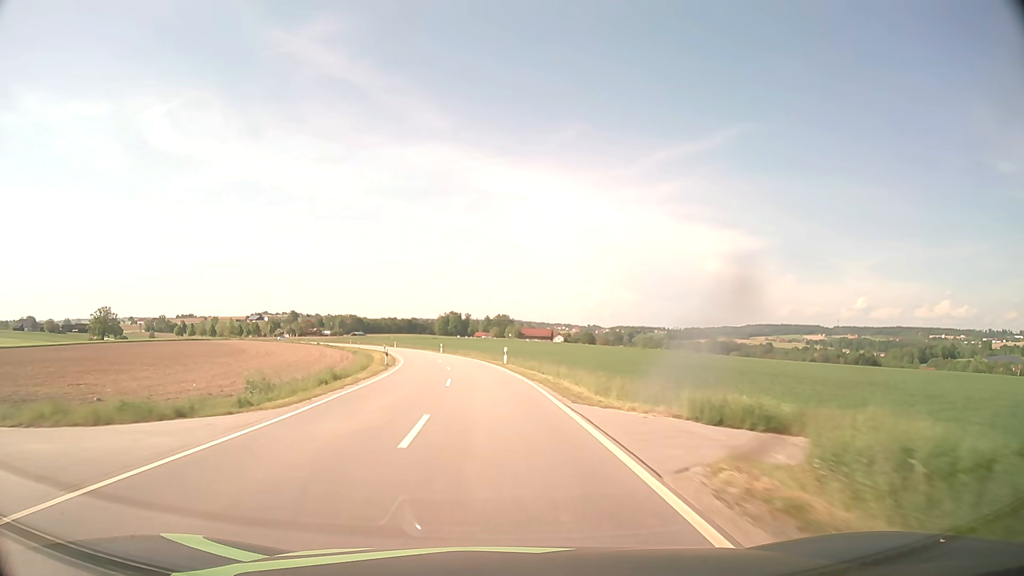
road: tertiary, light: Day
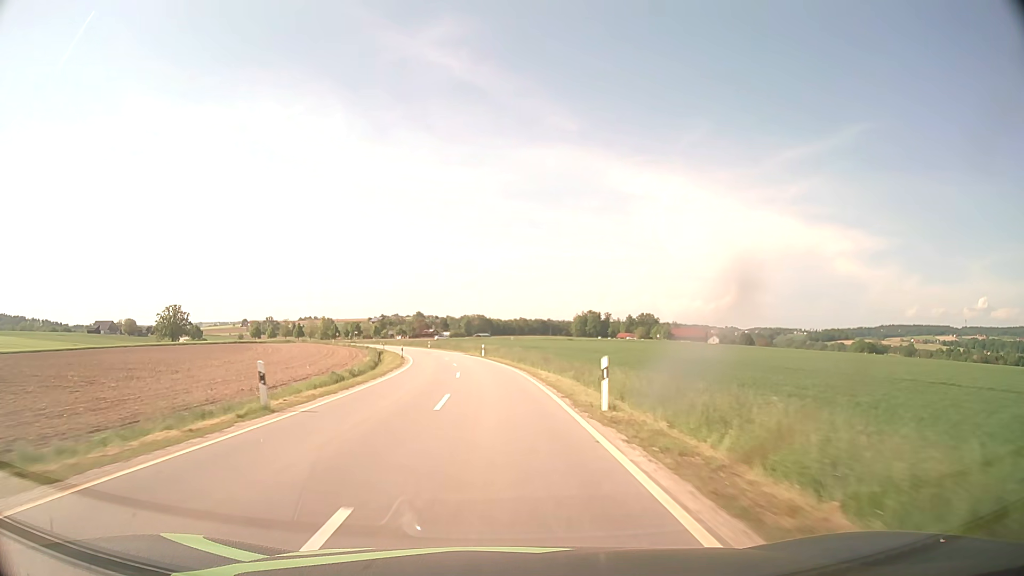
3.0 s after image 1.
(-6.8, +67.8) m; -11°
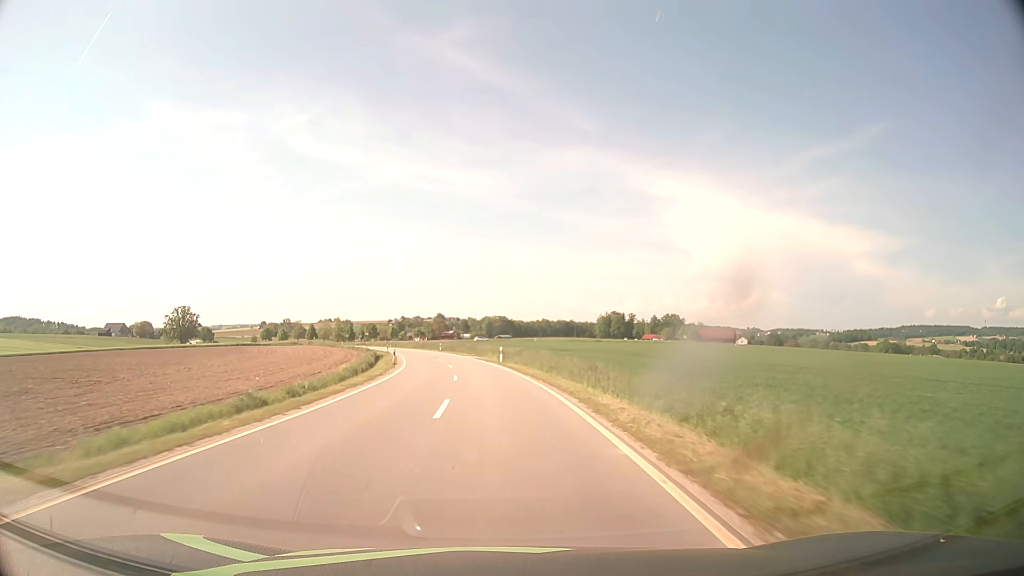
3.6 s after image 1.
(-0.2, +13.8) m; -2°
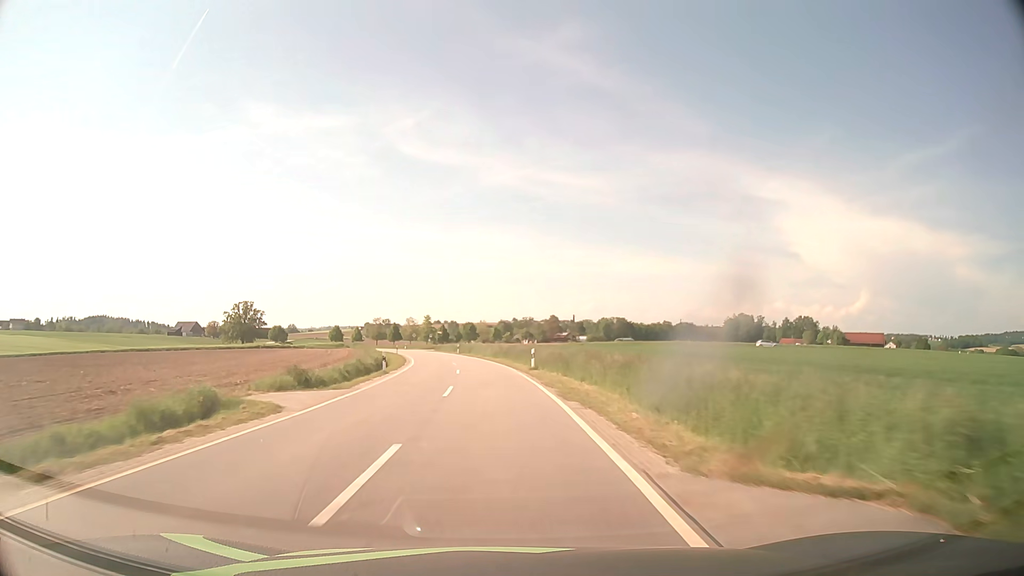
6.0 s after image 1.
(-4.4, +55.7) m; -10°
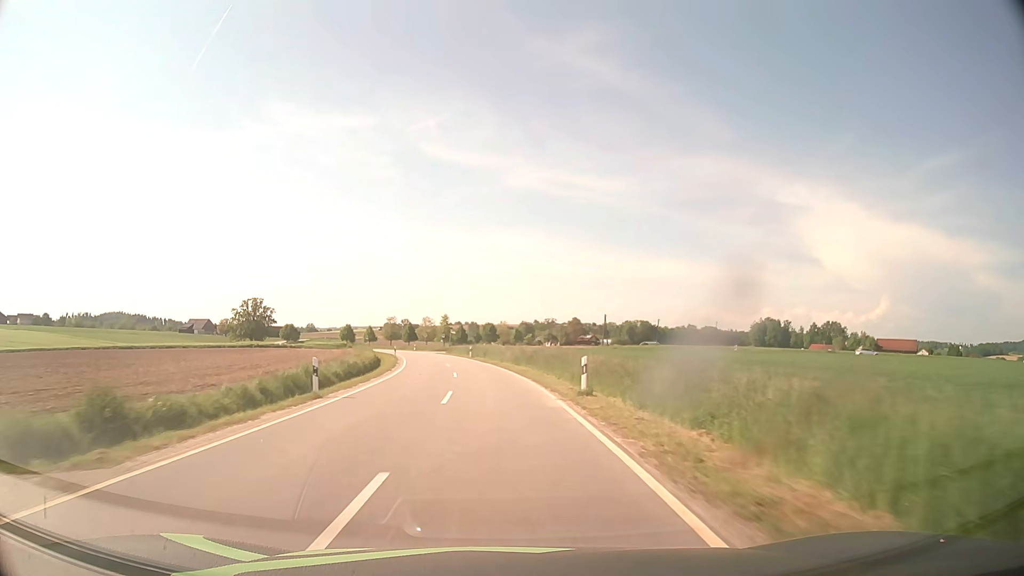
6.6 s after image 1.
(-0.2, +14.1) m; -2°
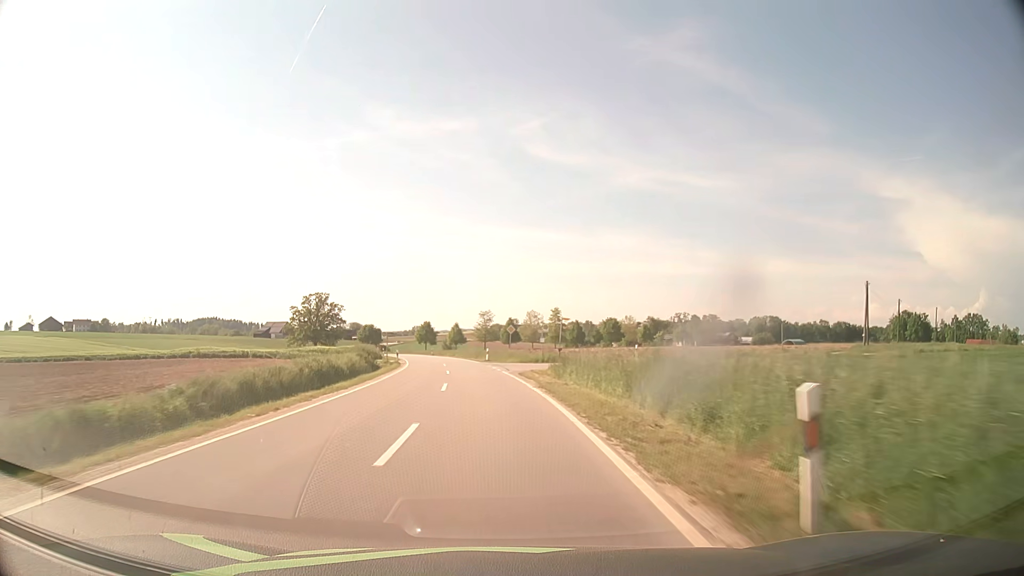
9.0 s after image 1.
(-4.3, +56.5) m; -9°
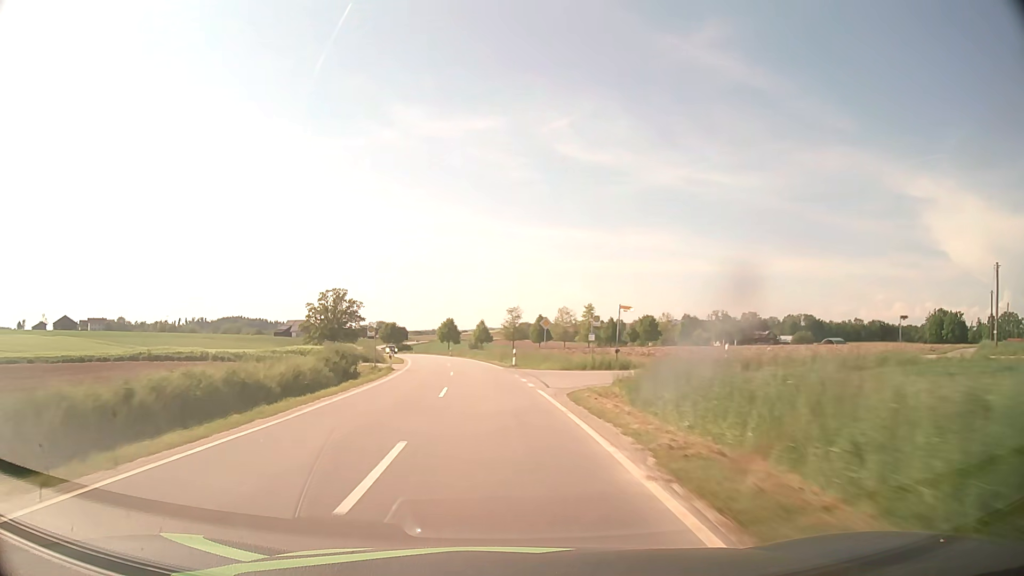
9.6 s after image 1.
(-0.3, +14.3) m; -2°
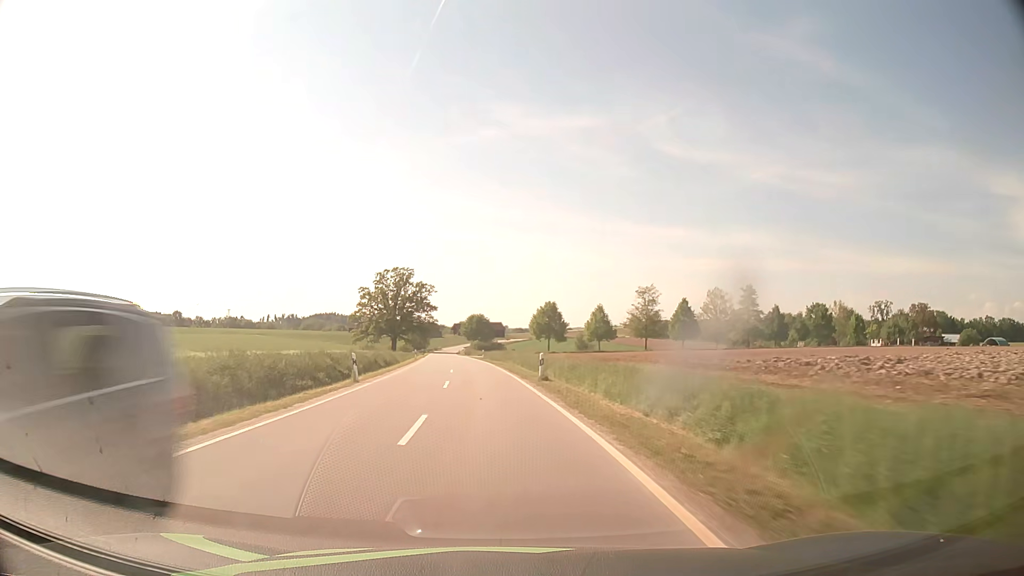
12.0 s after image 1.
(-4.3, +57.2) m; -9°
(0, +10) (-1, +20) (-1, +30) (-2, +40) (-3, +50) (-4, +60) (-5, +70) (-6, +80) (-7, +90) (-8, +100) m
